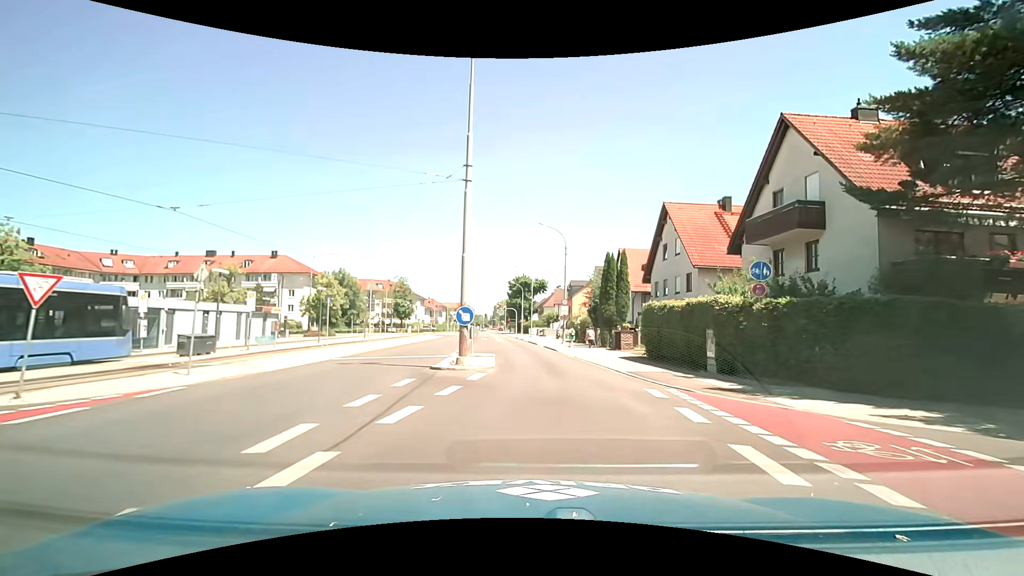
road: tertiary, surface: asphalt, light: Day
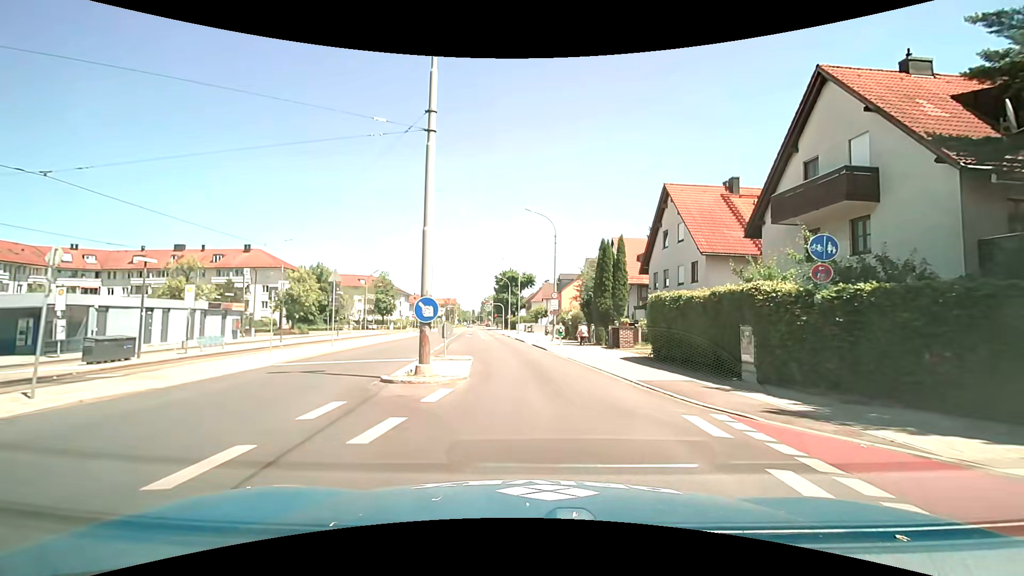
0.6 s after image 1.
(+0.1, +4.0) m; +2°
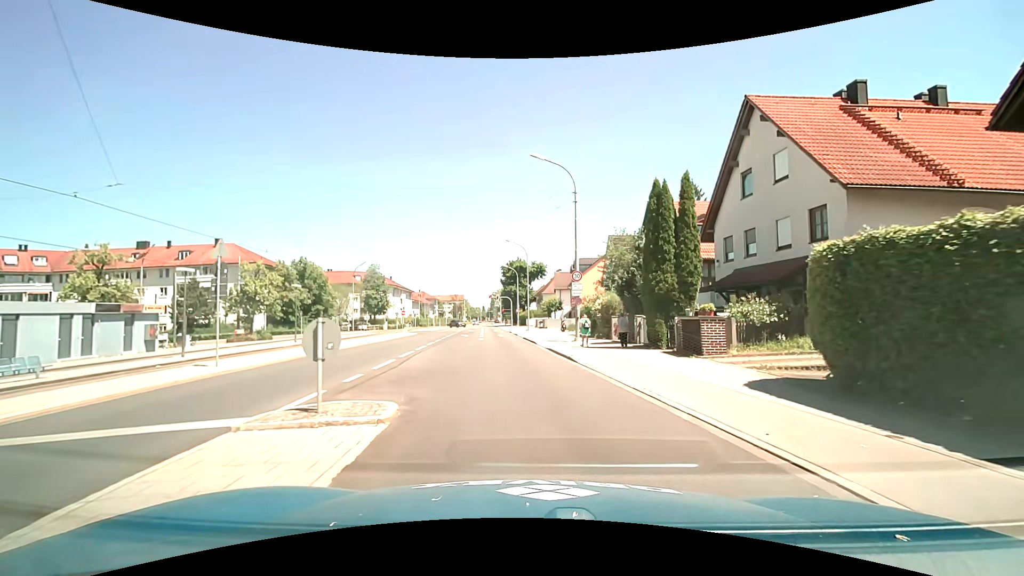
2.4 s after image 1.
(-0.1, +11.8) m; -2°
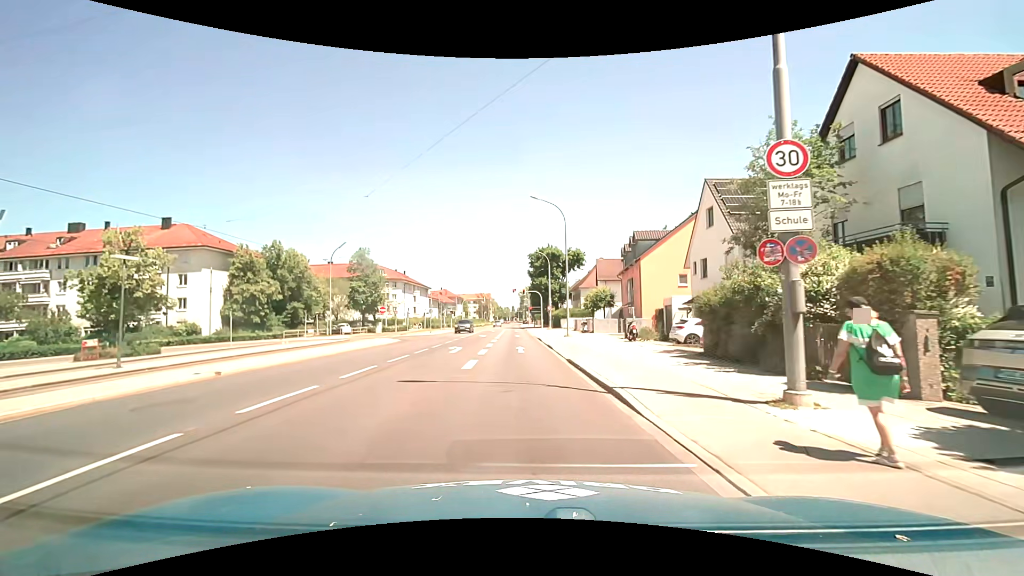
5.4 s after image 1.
(-0.5, +20.5) m; -3°
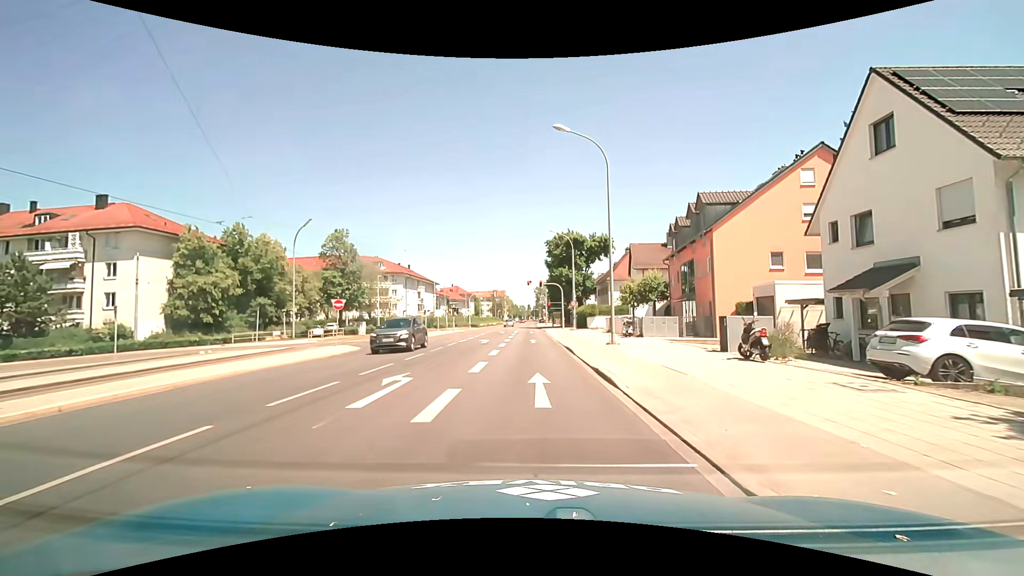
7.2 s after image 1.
(-0.3, +13.4) m; -2°
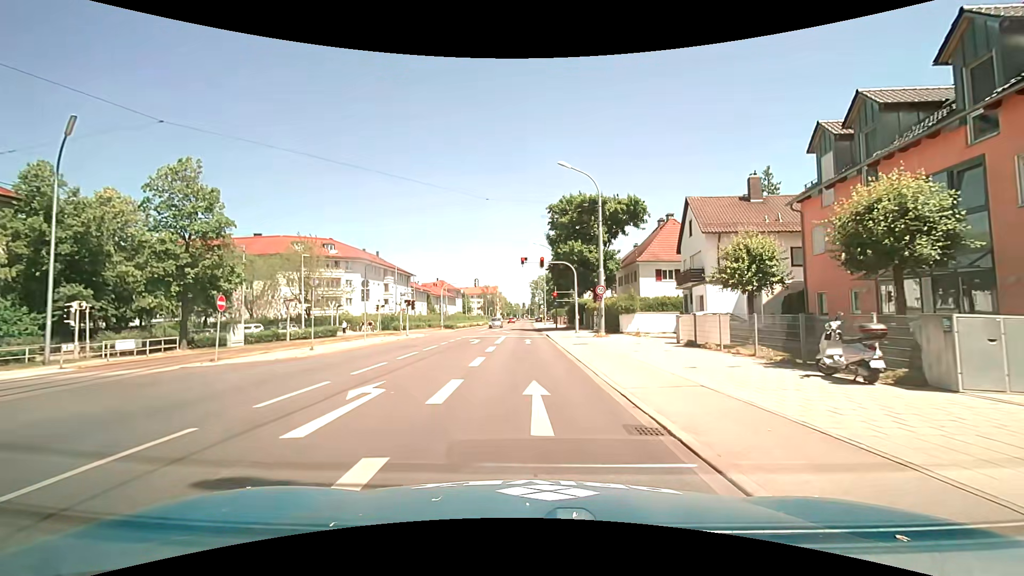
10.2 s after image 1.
(0.0, +22.7) m; +1°
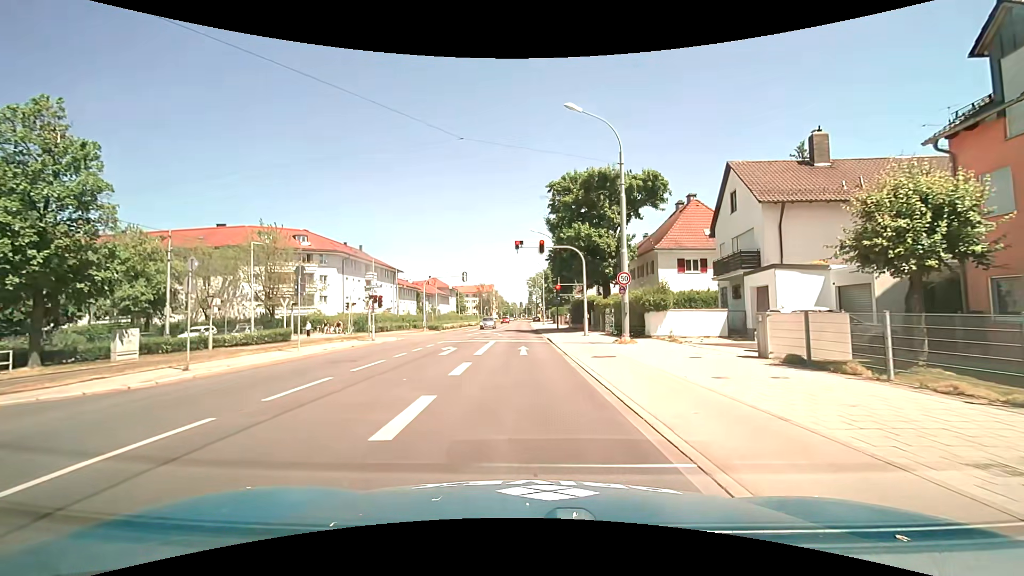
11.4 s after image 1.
(0.0, +8.3) m; 0°
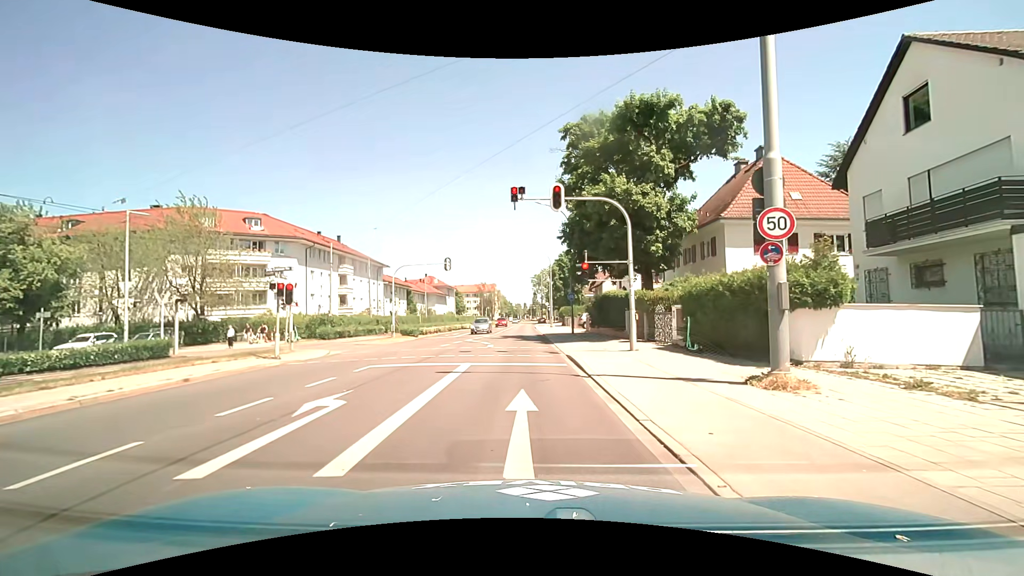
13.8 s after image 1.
(-0.1, +13.1) m; -1°
(0, +10) (0, +20) (0, +30) (0, +40) (0, +50) (0, +60) (-1, +70) (-1, +80) (-1, +90) (-1, +100) m
